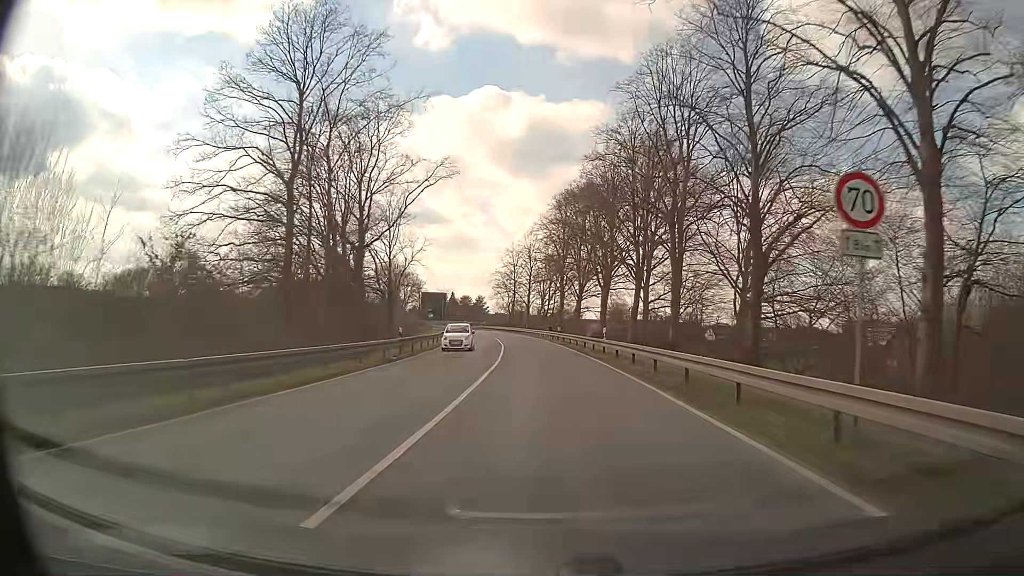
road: primary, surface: asphalt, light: Day
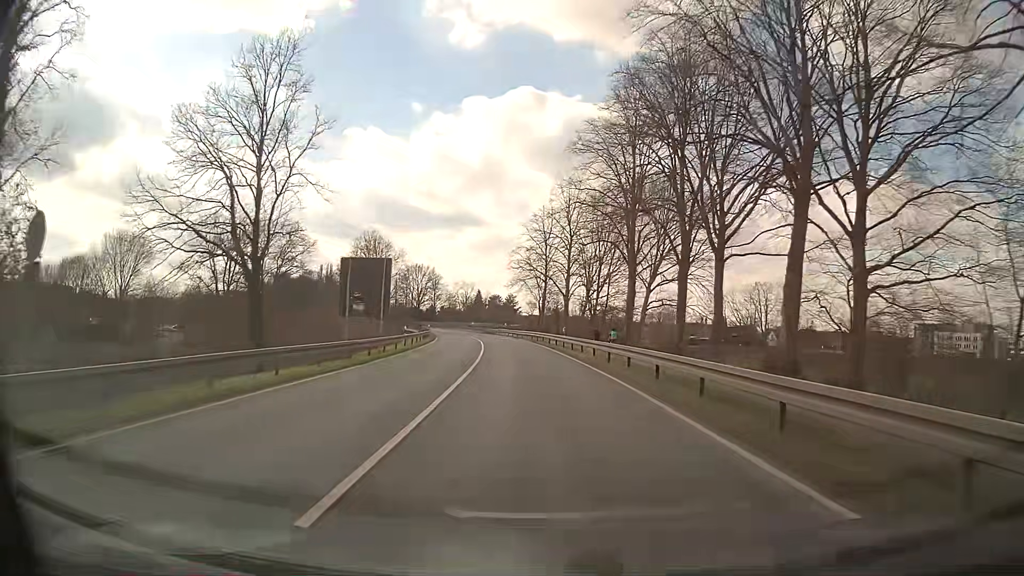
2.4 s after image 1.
(-0.8, +43.2) m; -3°
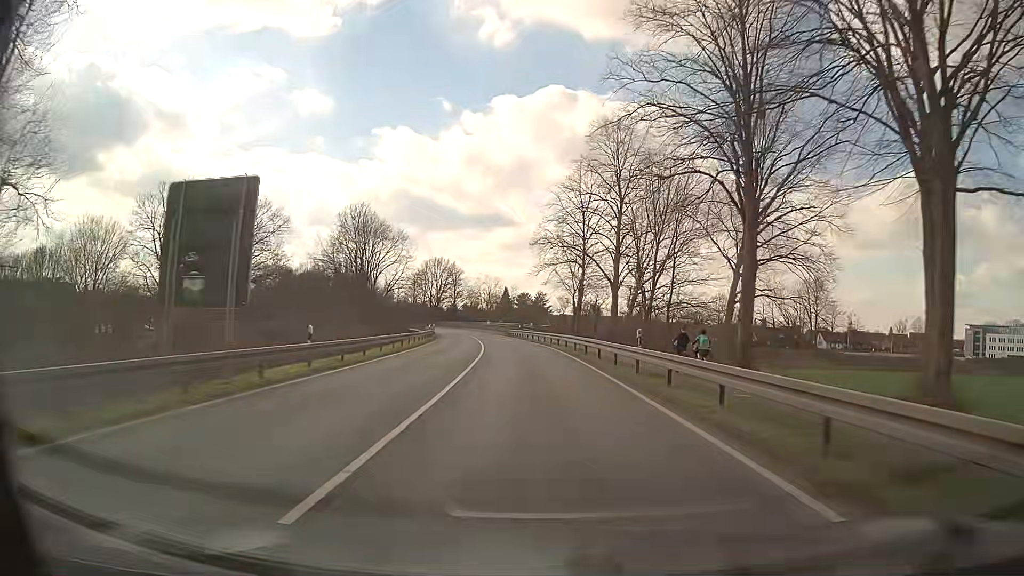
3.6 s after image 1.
(-0.5, +21.5) m; -3°
